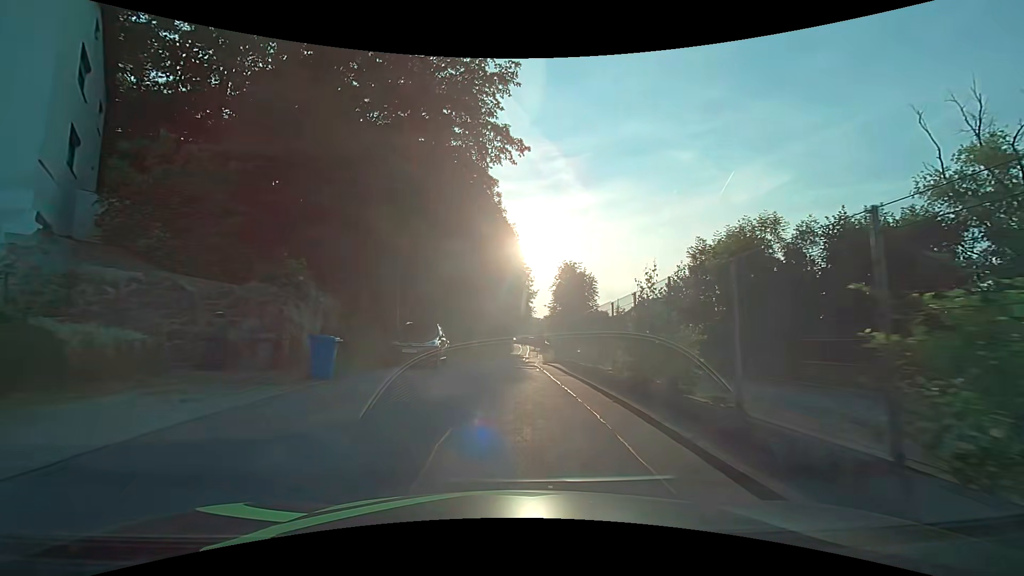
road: residential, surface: asphalt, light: Day
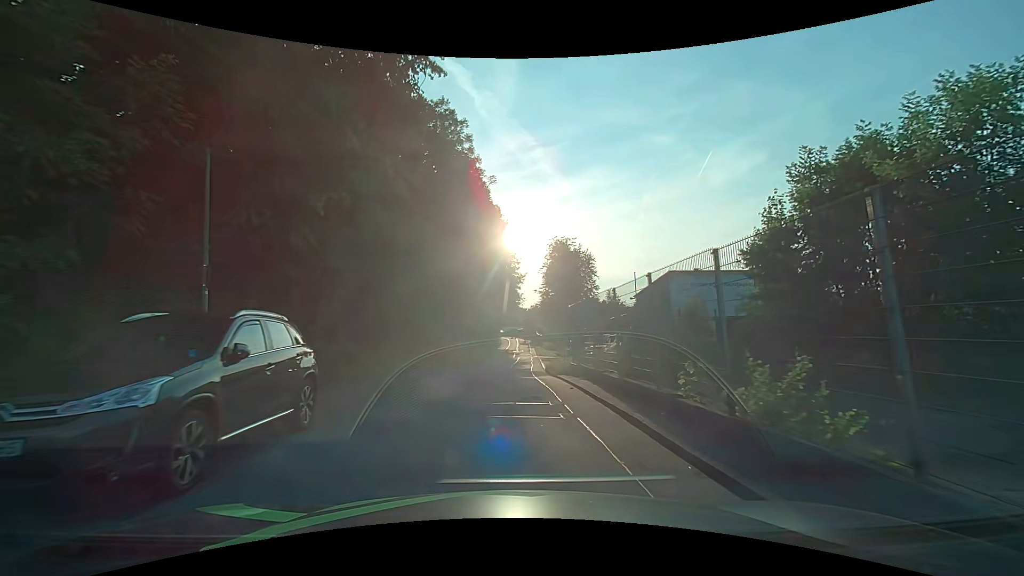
(+0.1, +13.1) m; +1°
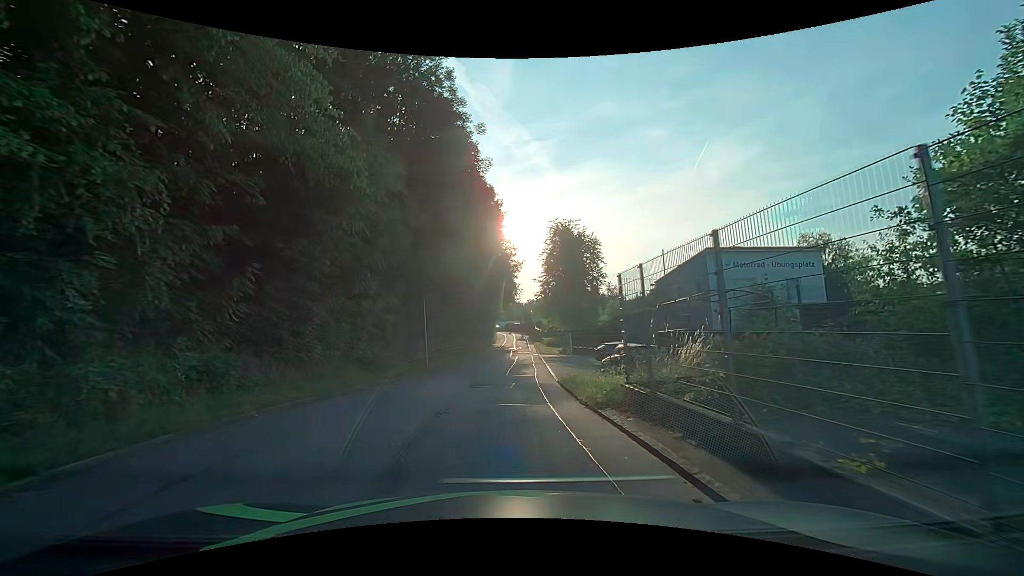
(0.0, +8.3) m; +1°
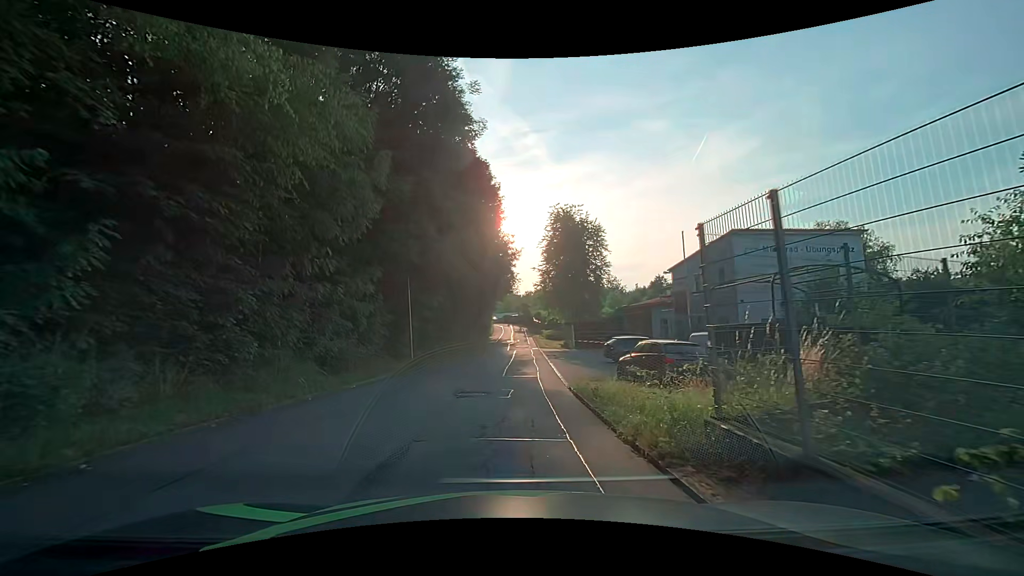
(0.0, +3.9) m; -1°
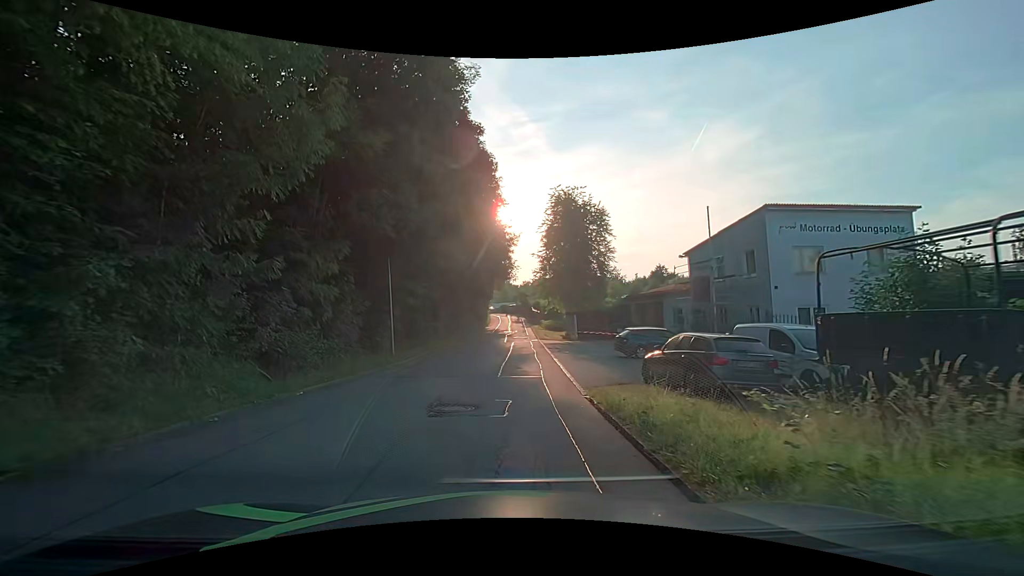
(0.0, +3.7) m; 0°
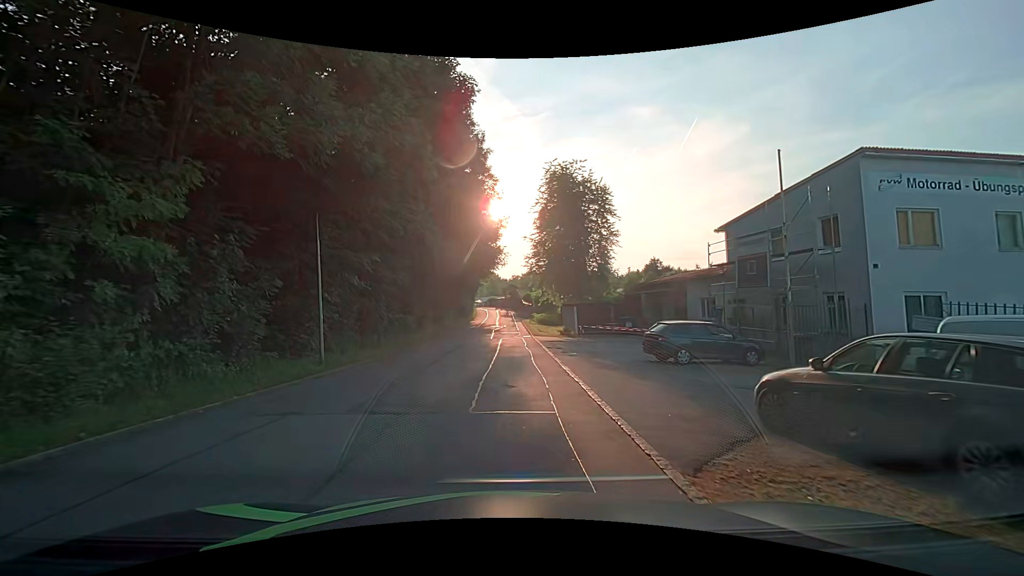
(+0.1, +7.3) m; +1°
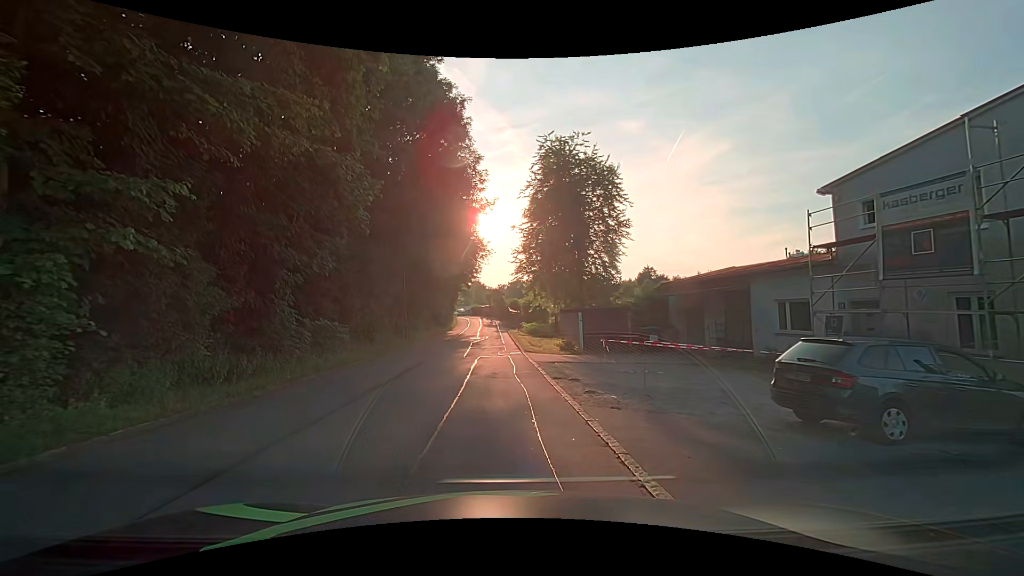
(+0.3, +9.6) m; +2°
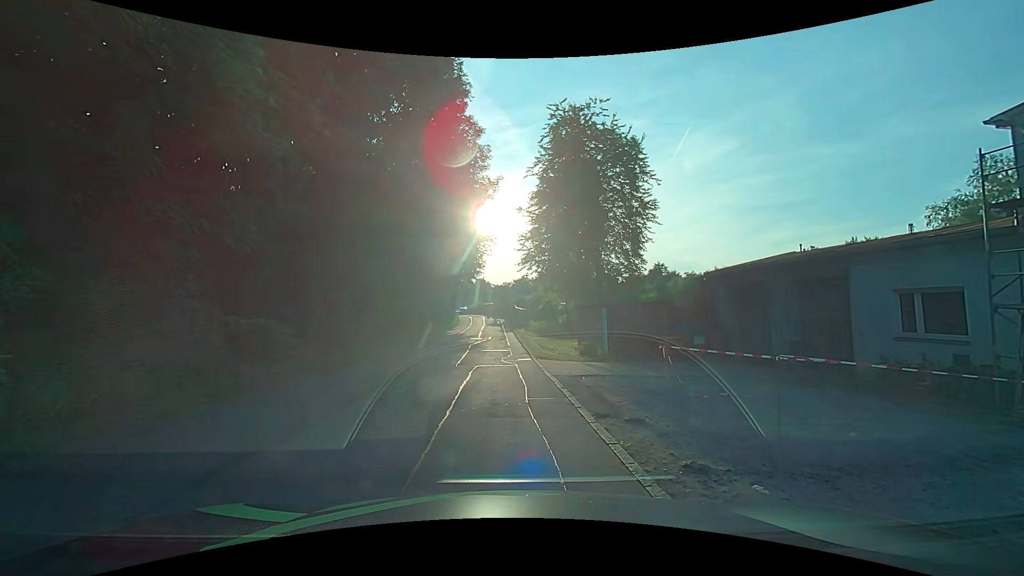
(0.0, +5.3) m; +2°
